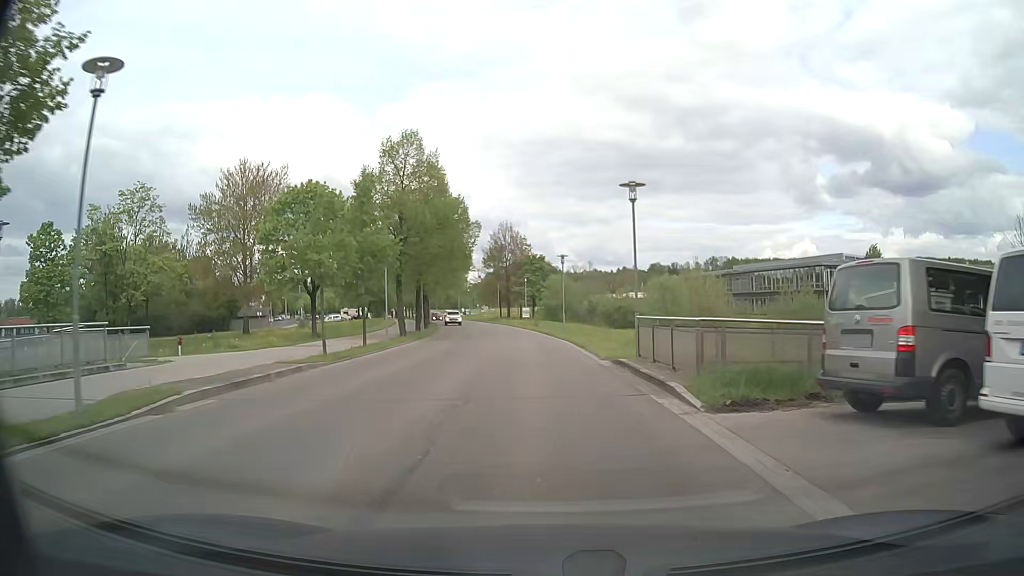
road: tertiary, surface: asphalt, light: Day
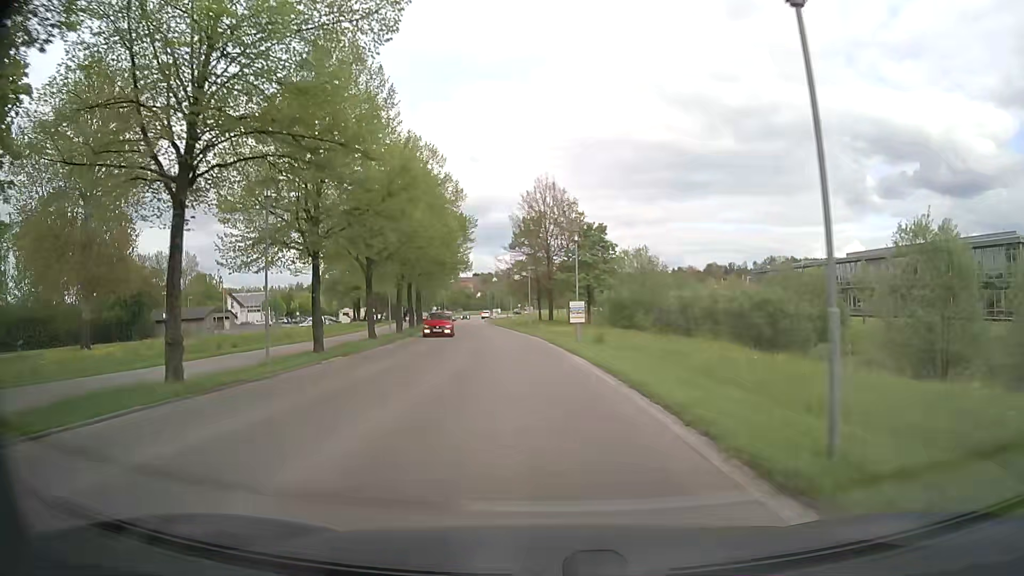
(-1.3, +36.4) m; -5°
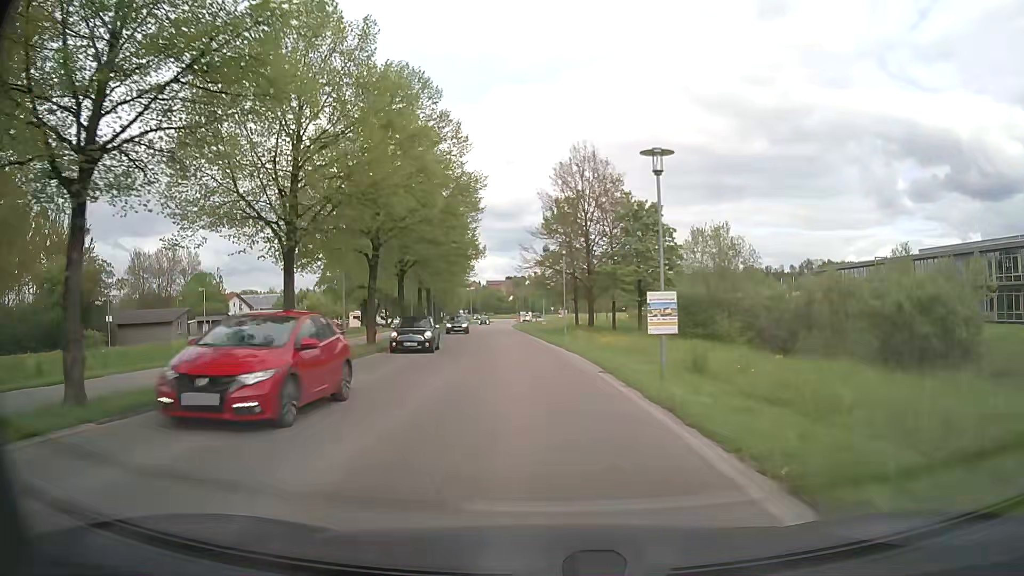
(-0.3, +14.4) m; -2°
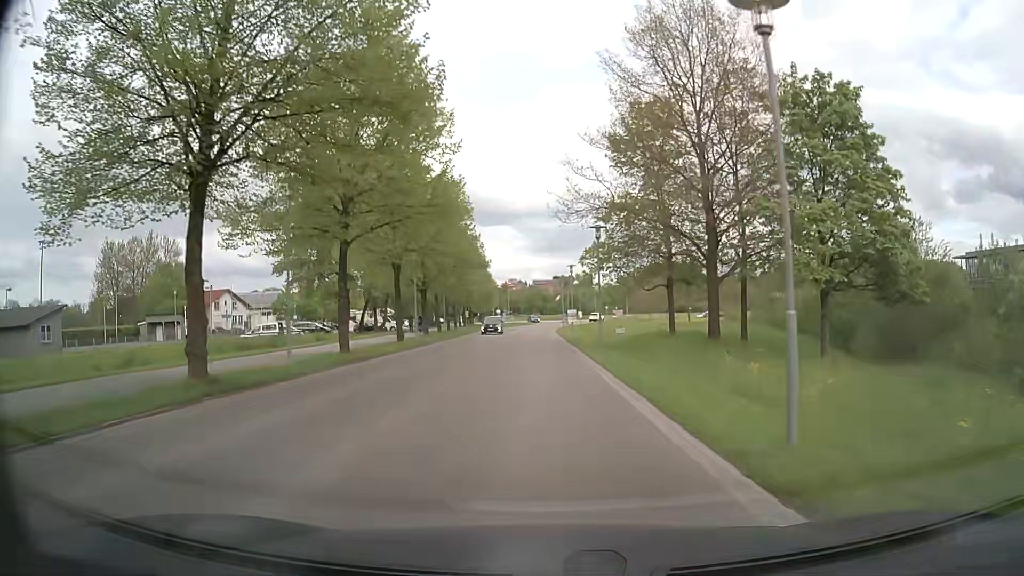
(-1.2, +27.9) m; -5°
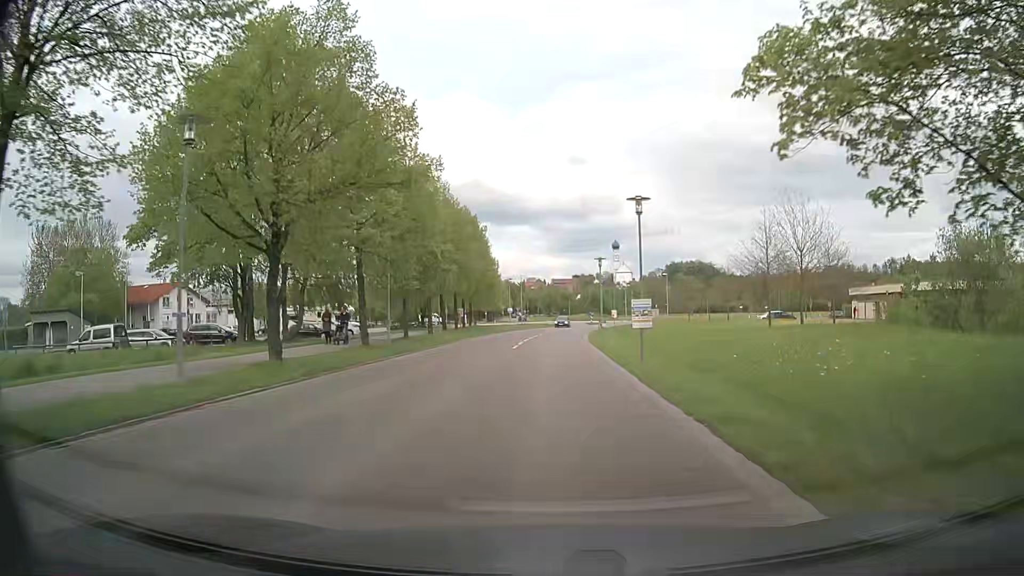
(-0.4, +26.8) m; 0°
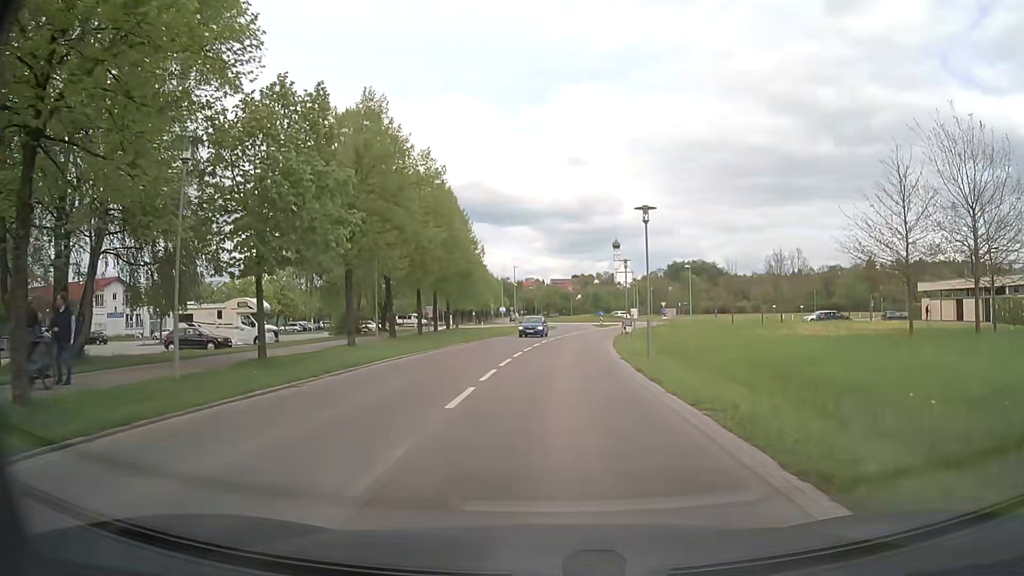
(-0.3, +19.4) m; -1°
